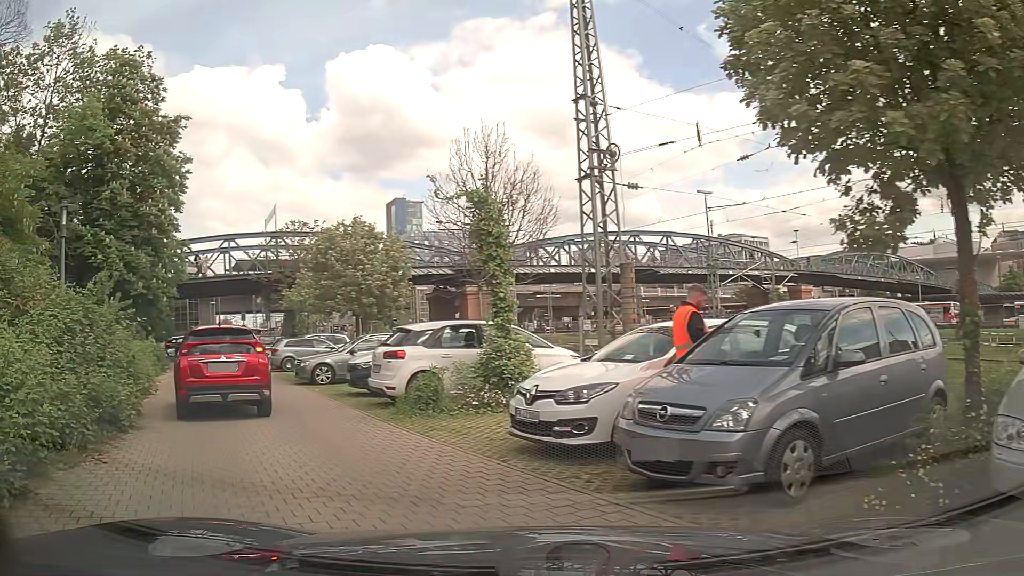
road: service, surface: paving_stones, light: Day
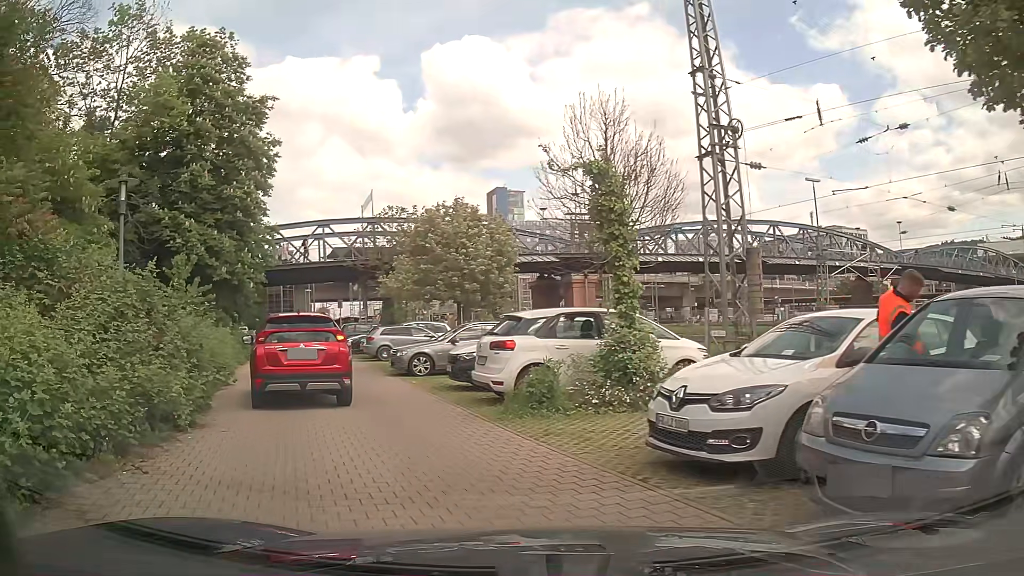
(-0.1, +1.5) m; -7°
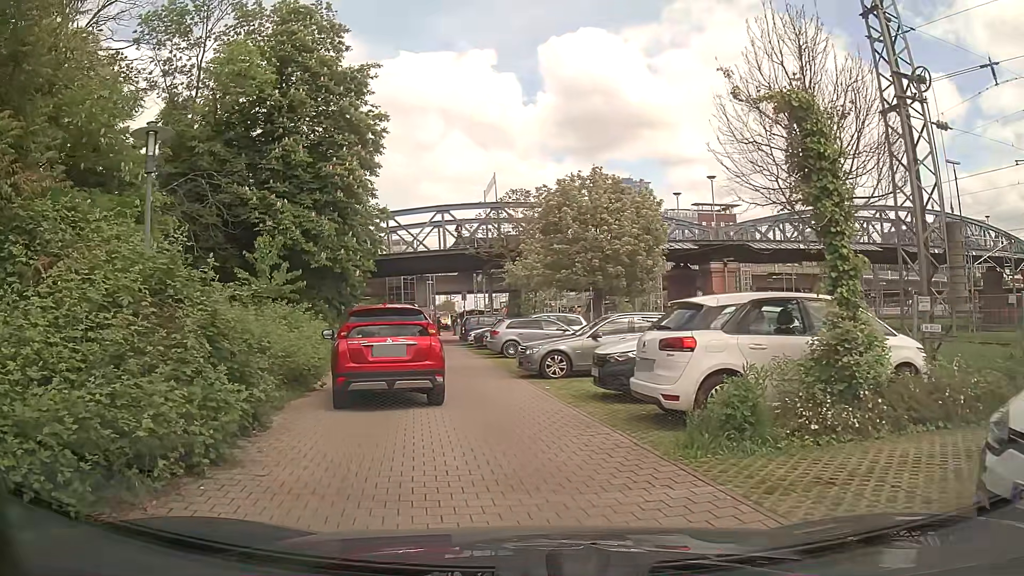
(-0.4, +3.2) m; -10°
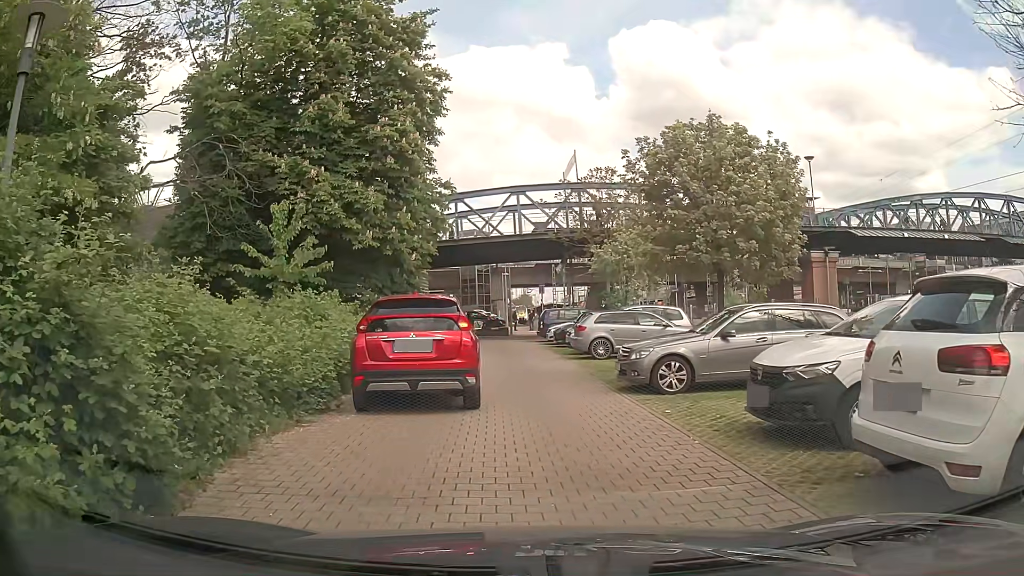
(-0.3, +4.2) m; -5°
